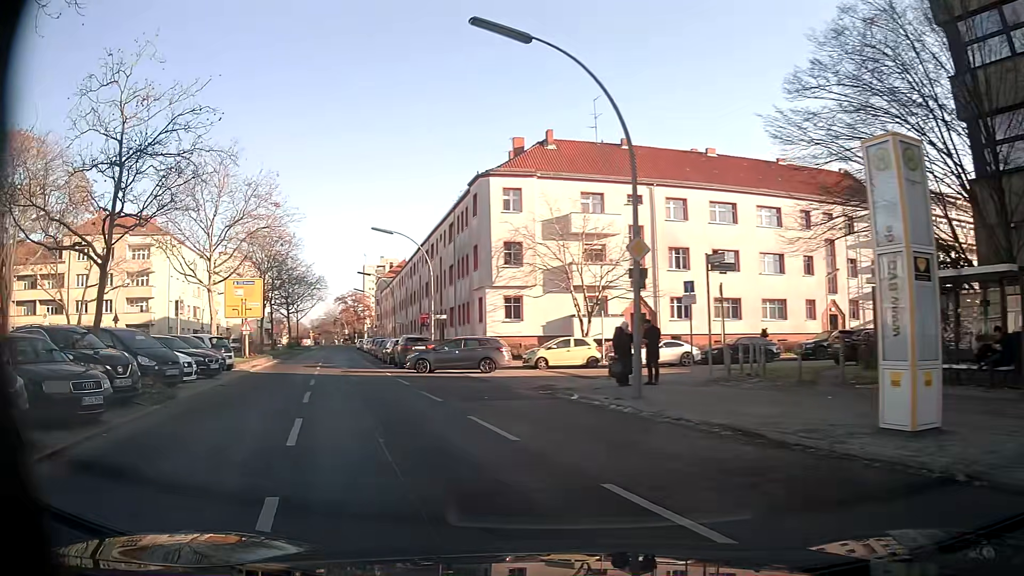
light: Day
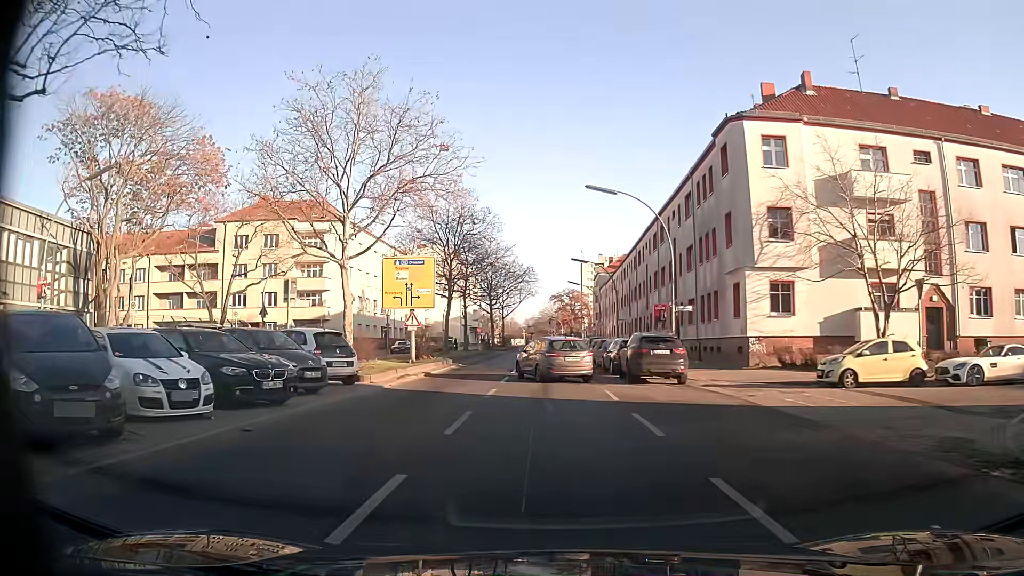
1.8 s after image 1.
(-2.4, +11.4) m; -19°
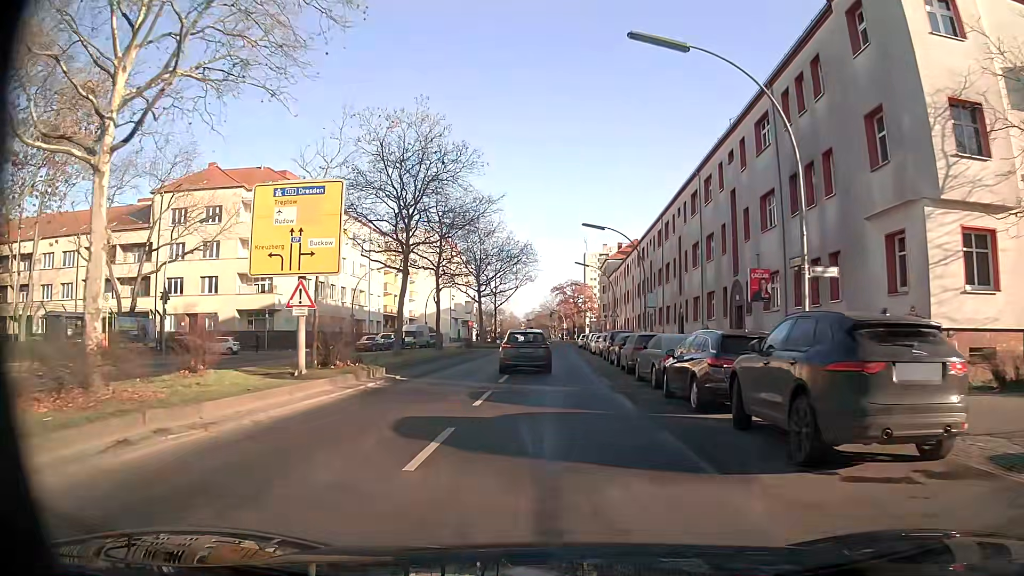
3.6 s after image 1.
(-0.1, +15.2) m; -1°
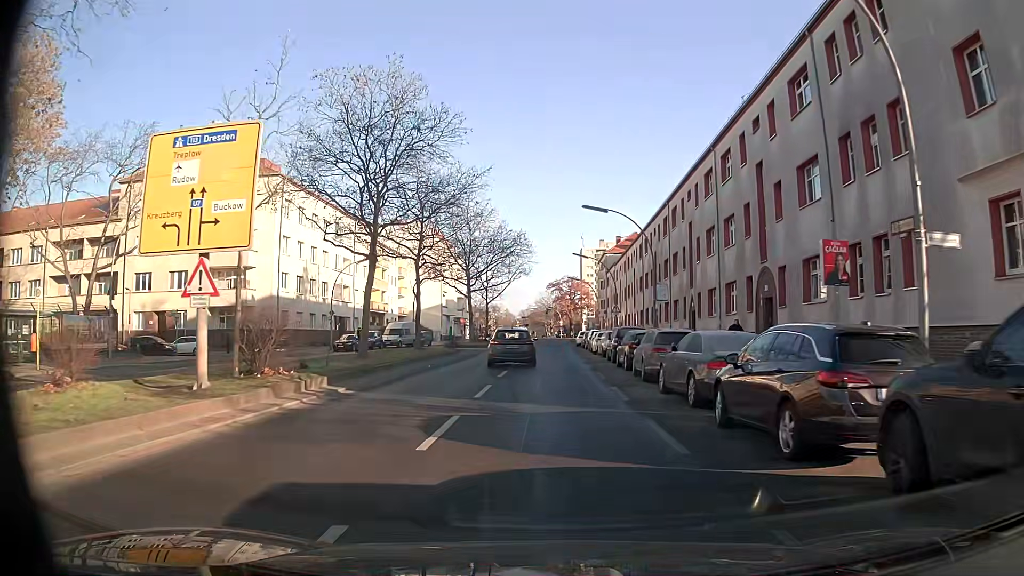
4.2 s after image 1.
(+0.1, +5.0) m; +1°
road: secondary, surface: asphalt
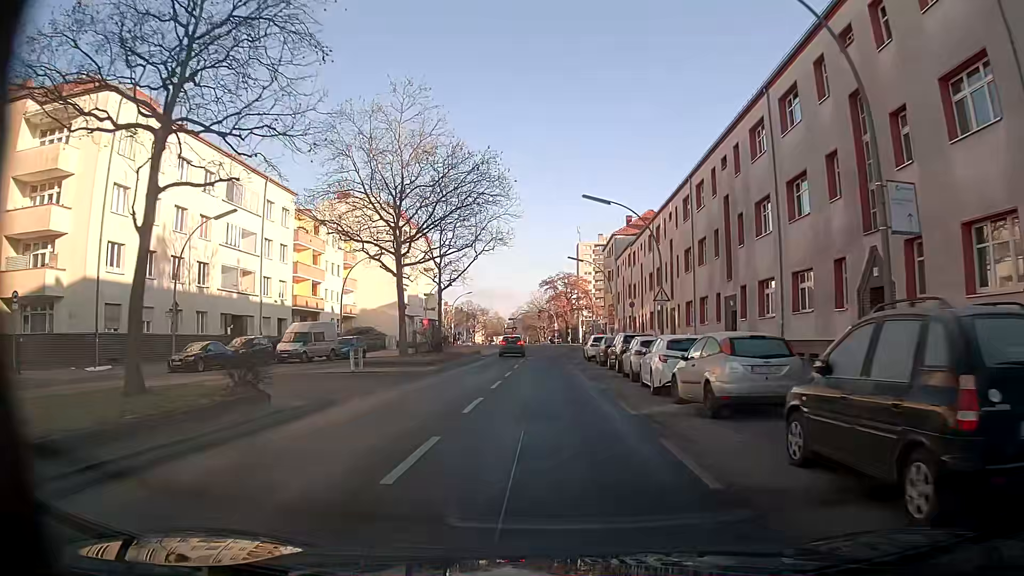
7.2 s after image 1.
(+0.1, +25.9) m; +1°
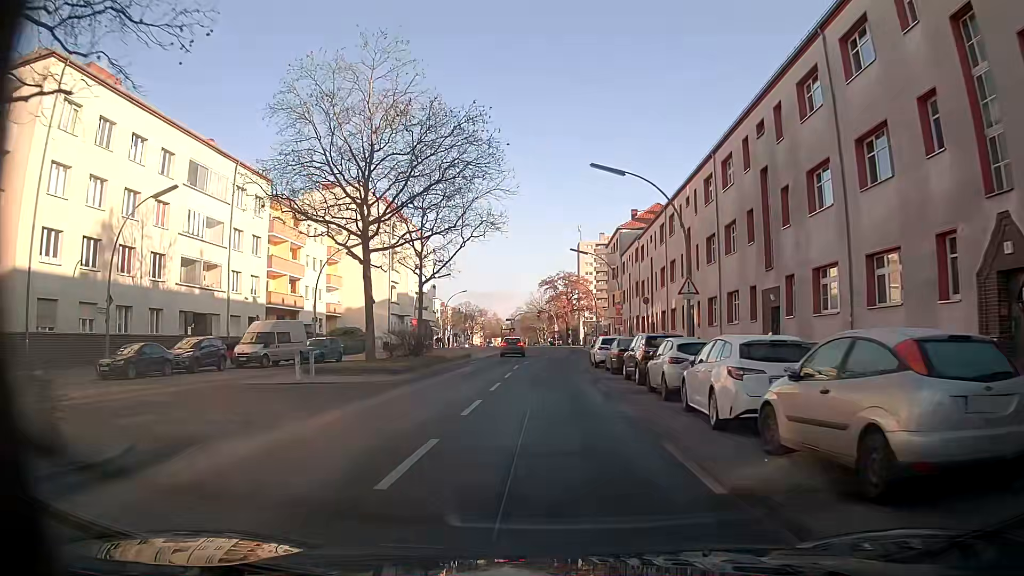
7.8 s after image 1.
(-0.1, +6.2) m; 0°
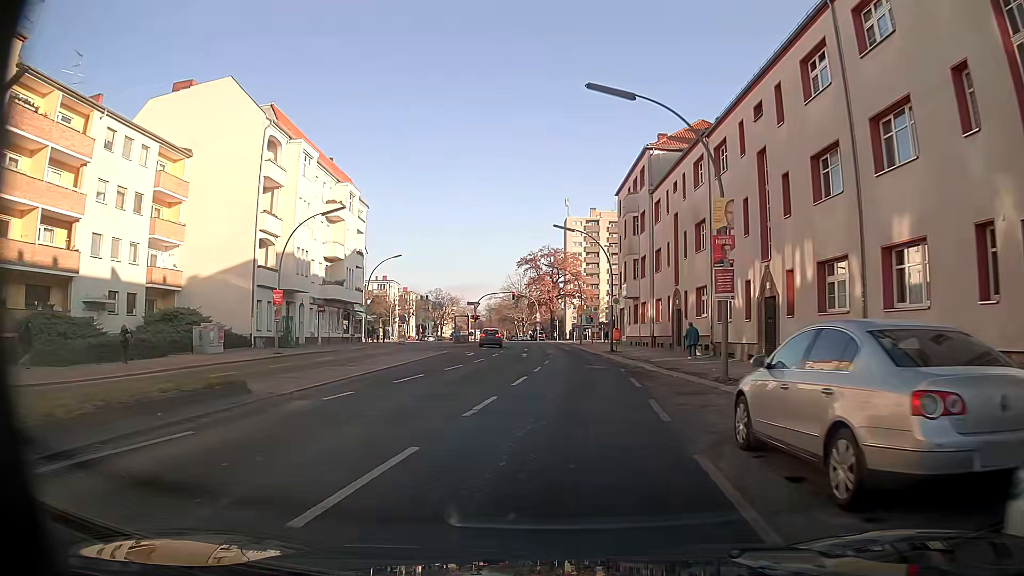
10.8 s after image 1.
(+0.2, +33.0) m; +1°
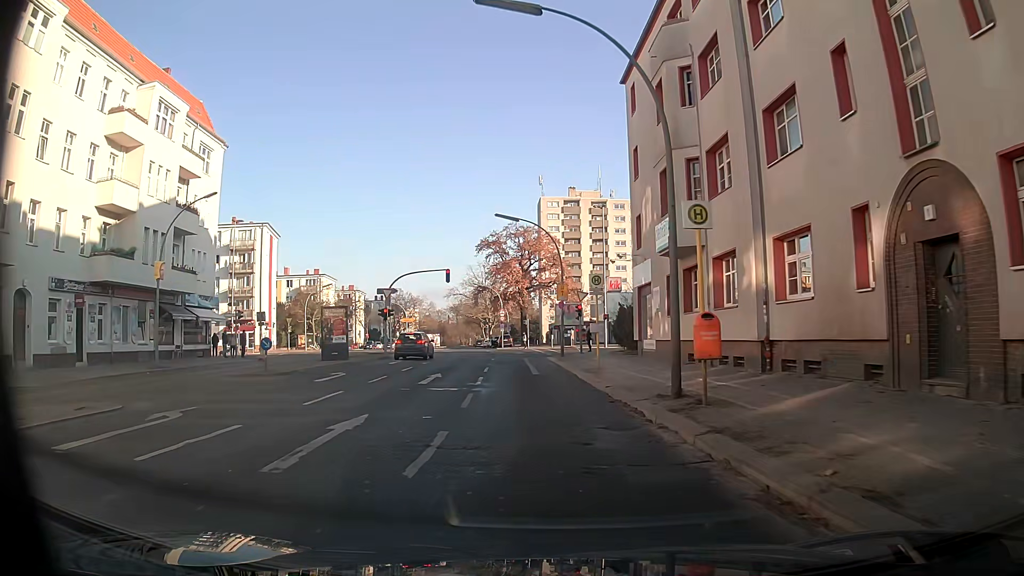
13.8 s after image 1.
(+1.4, +29.7) m; +2°
